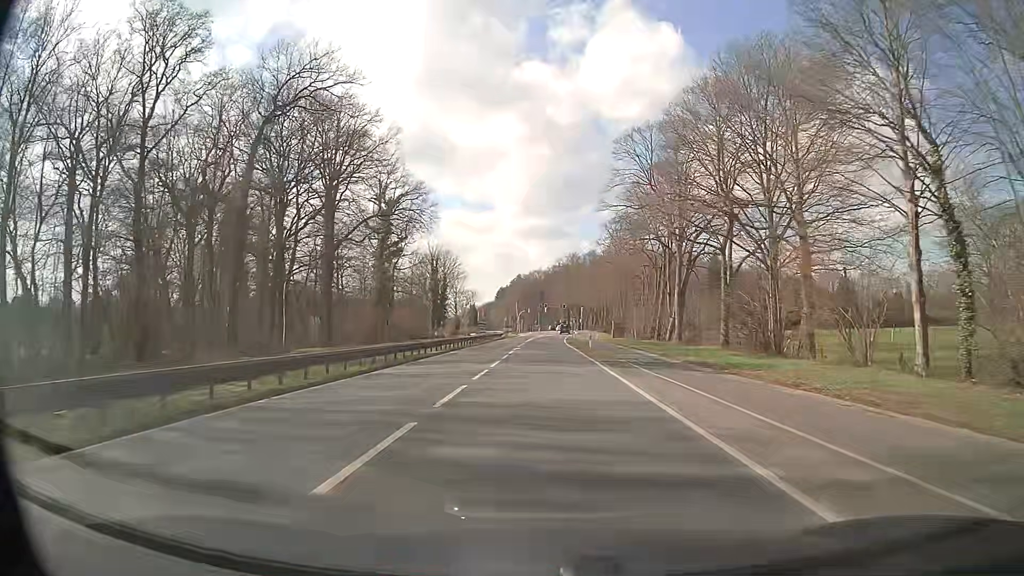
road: primary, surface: asphalt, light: Day
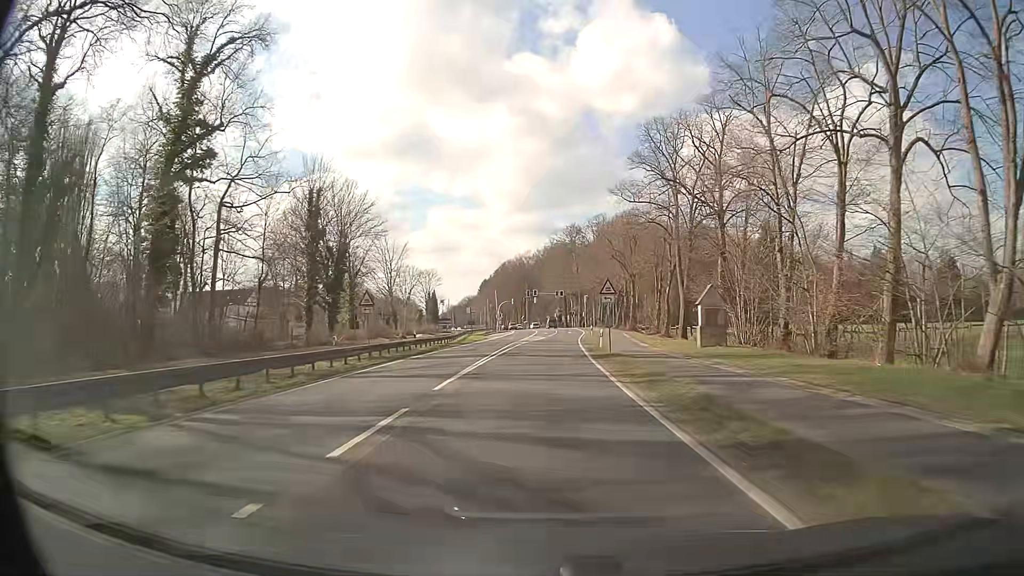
(0.0, +53.9) m; +1°
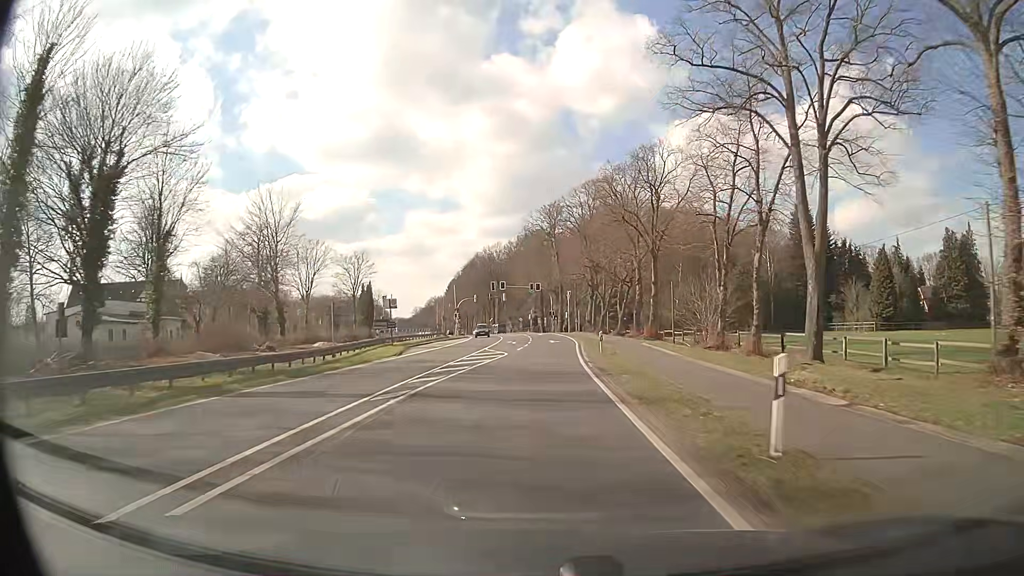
(+0.4, +32.3) m; +2°
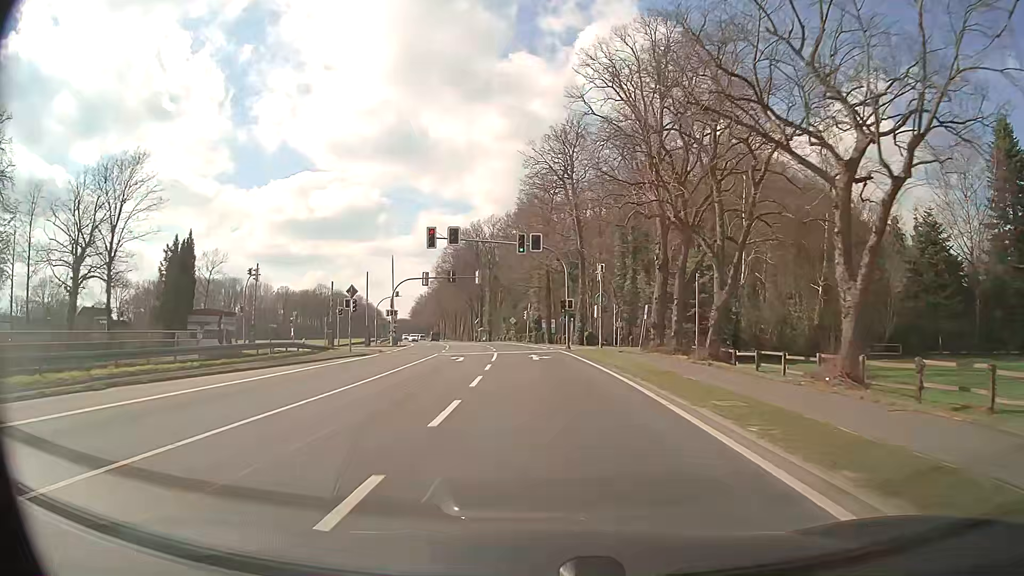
(+0.3, +53.8) m; -1°
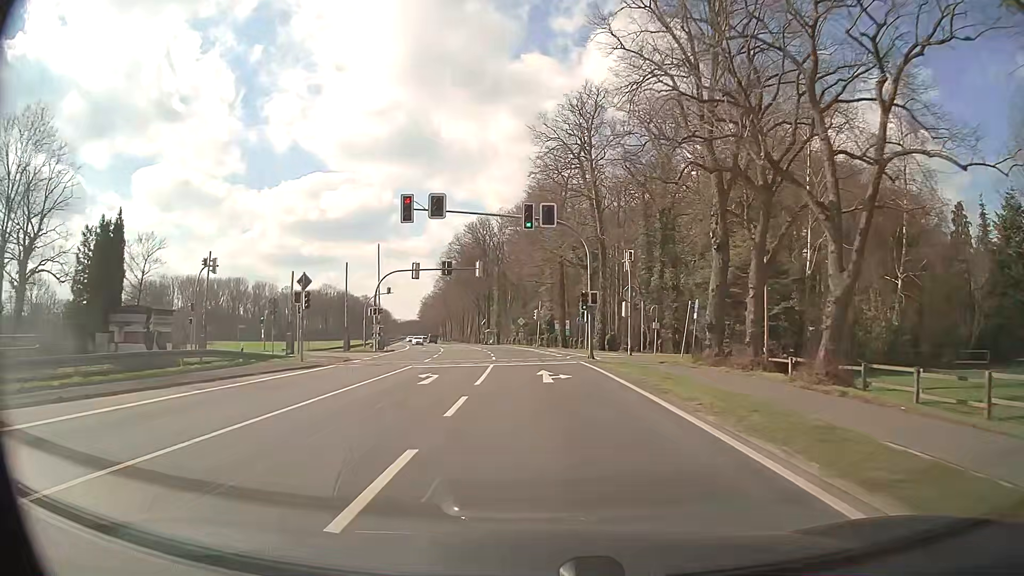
(-0.1, +10.7) m; -2°
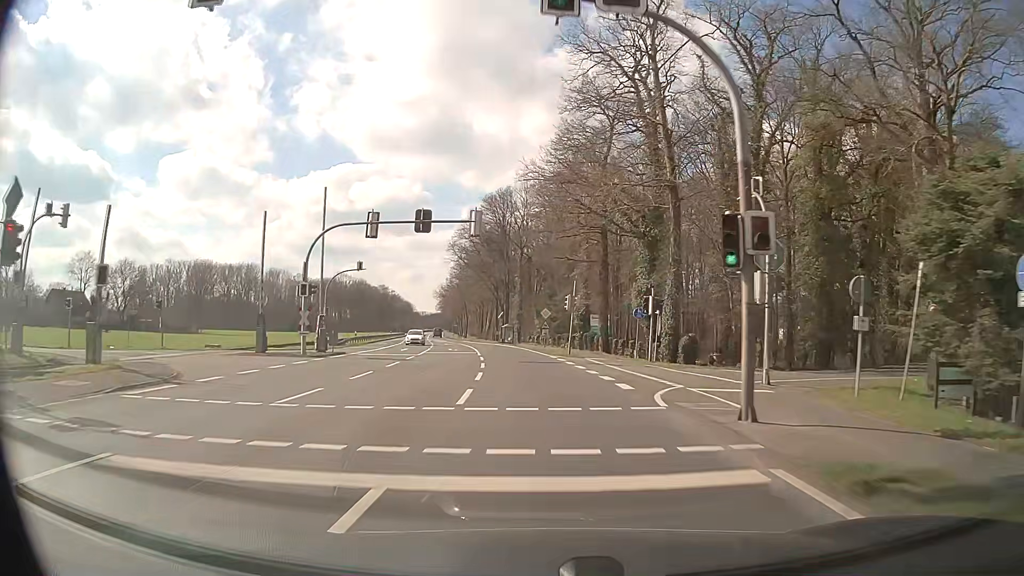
(-0.3, +21.4) m; -2°
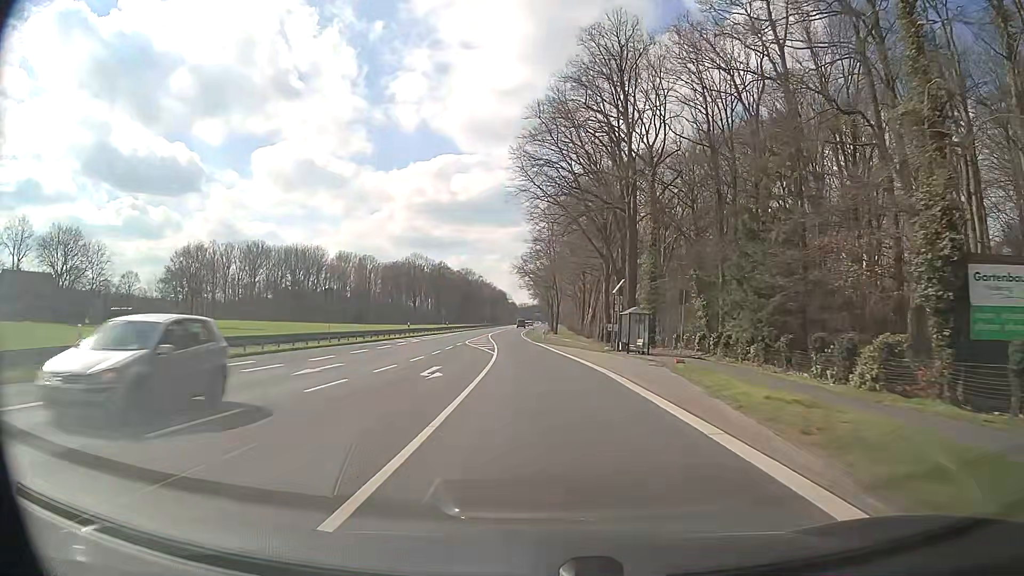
(-3.6, +53.7) m; -9°
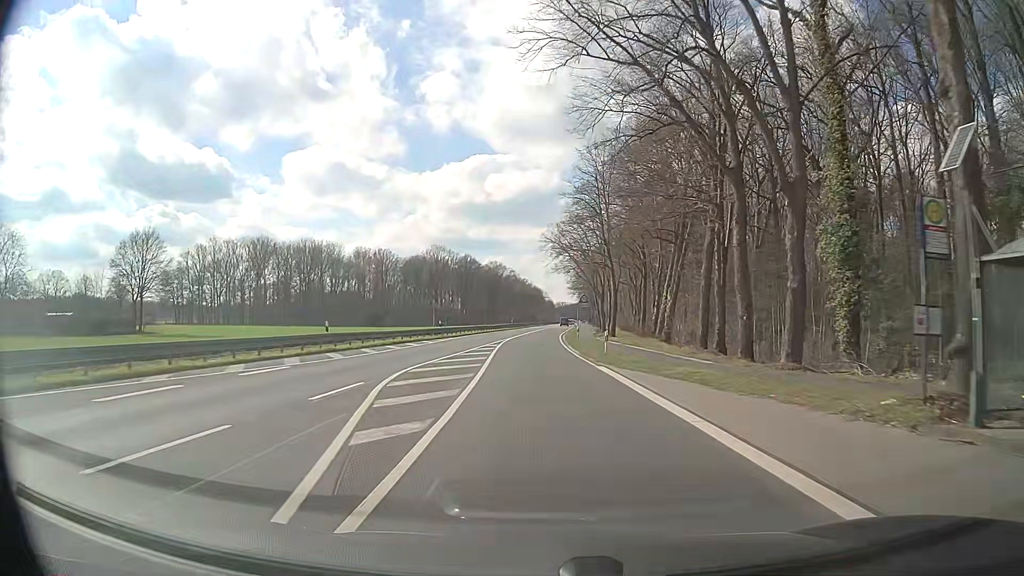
(-0.9, +32.6) m; -3°
(0, +10) (0, +20) (0, +30) (0, +40) (0, +50) (0, +60) (0, +70) (+1, +80) (+1, +90) (+2, +100) m
